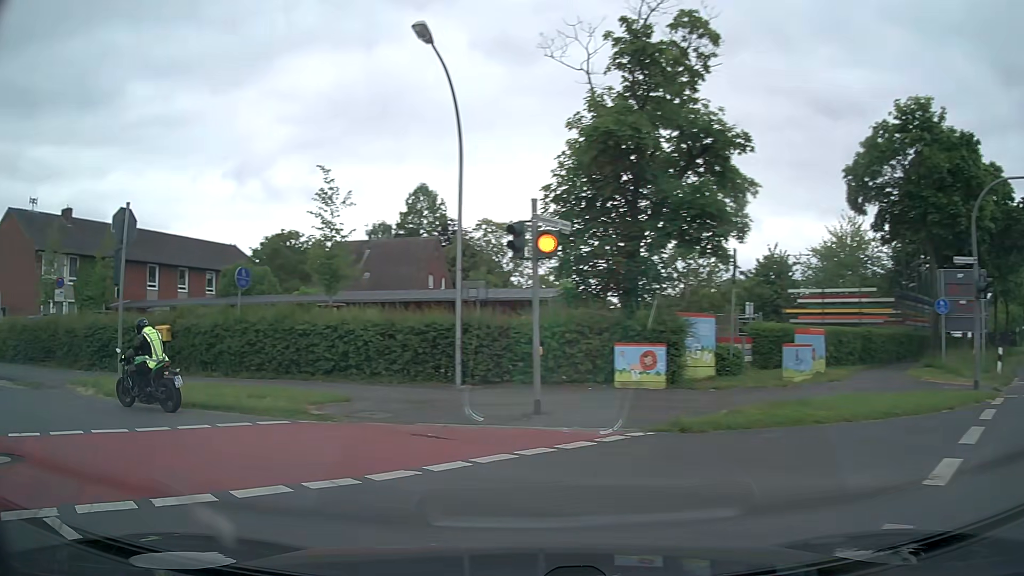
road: secondary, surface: asphalt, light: Day
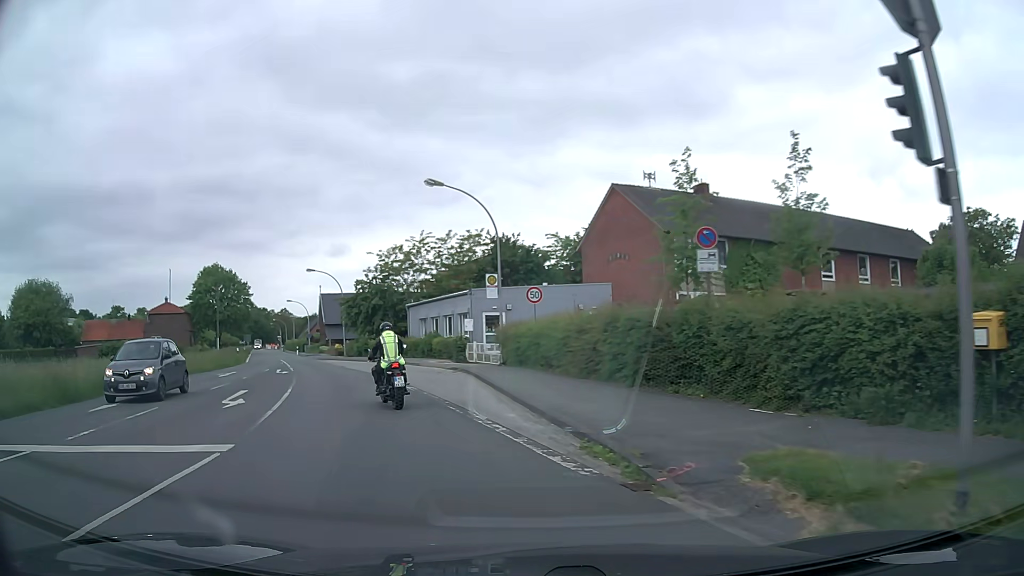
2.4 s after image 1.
(-7.0, +10.3) m; -57°
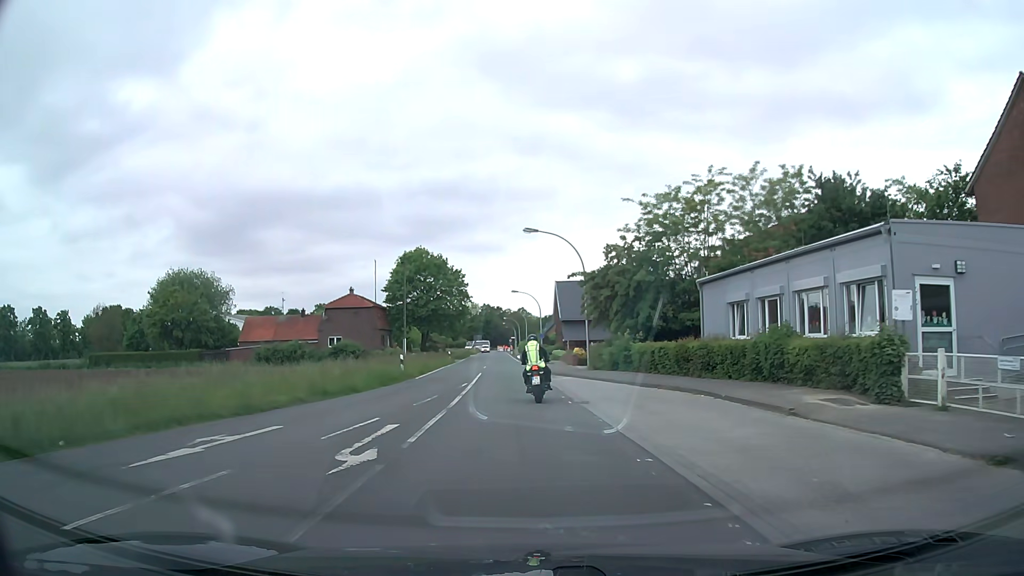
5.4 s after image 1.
(-5.4, +21.8) m; -21°
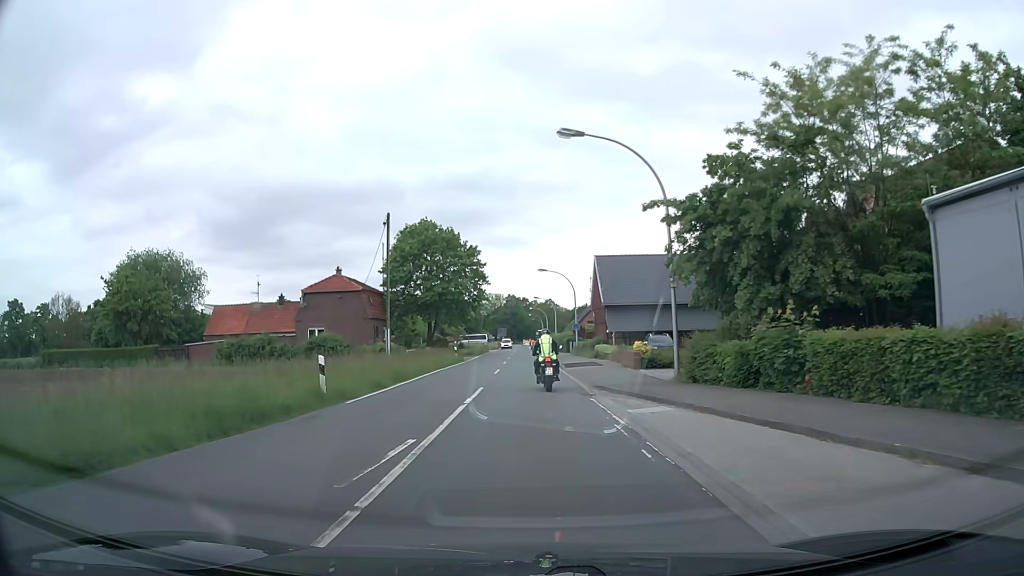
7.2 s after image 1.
(-0.4, +16.3) m; -3°
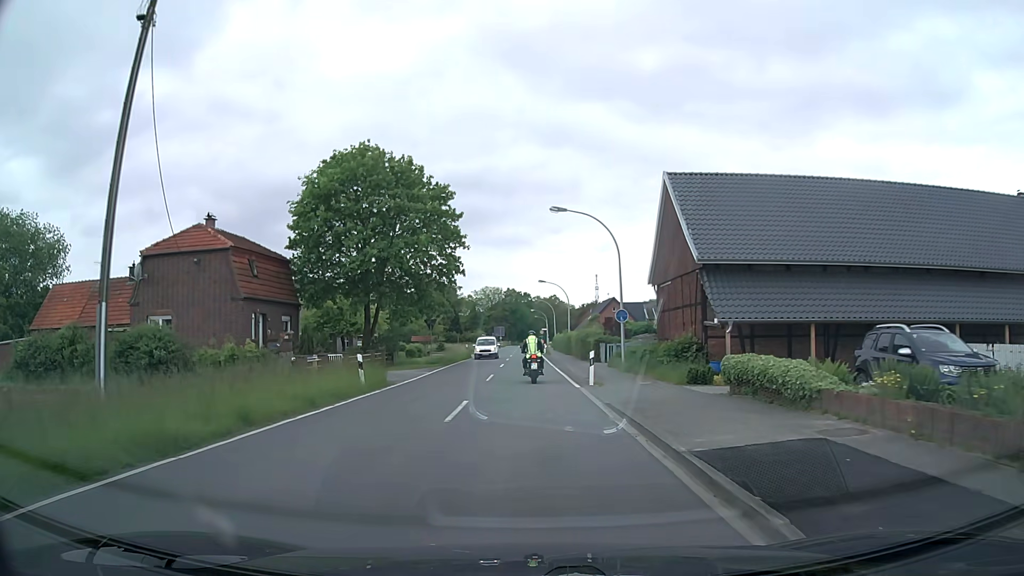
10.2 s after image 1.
(+0.1, +28.2) m; 0°
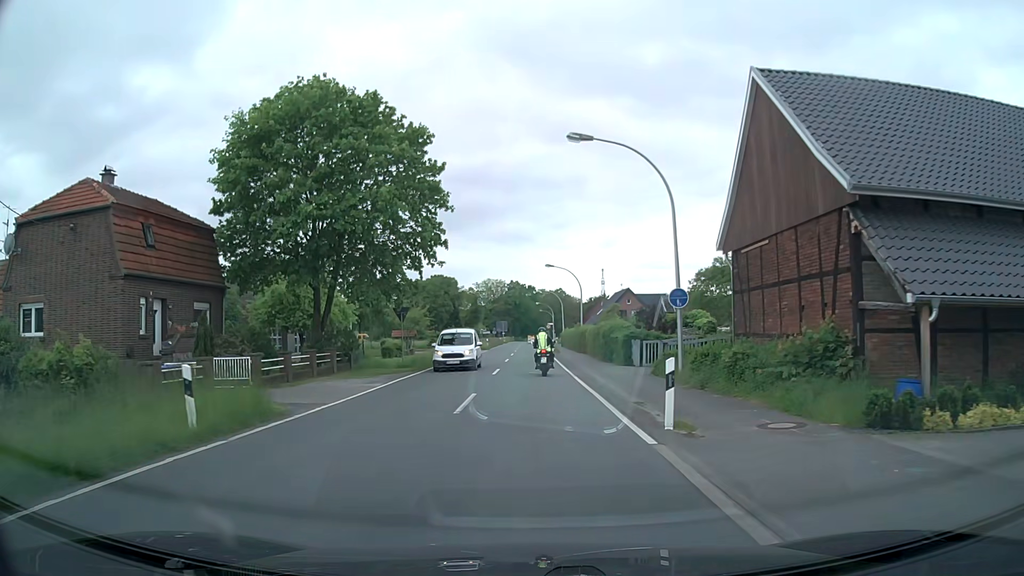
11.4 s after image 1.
(0.0, +11.2) m; 0°
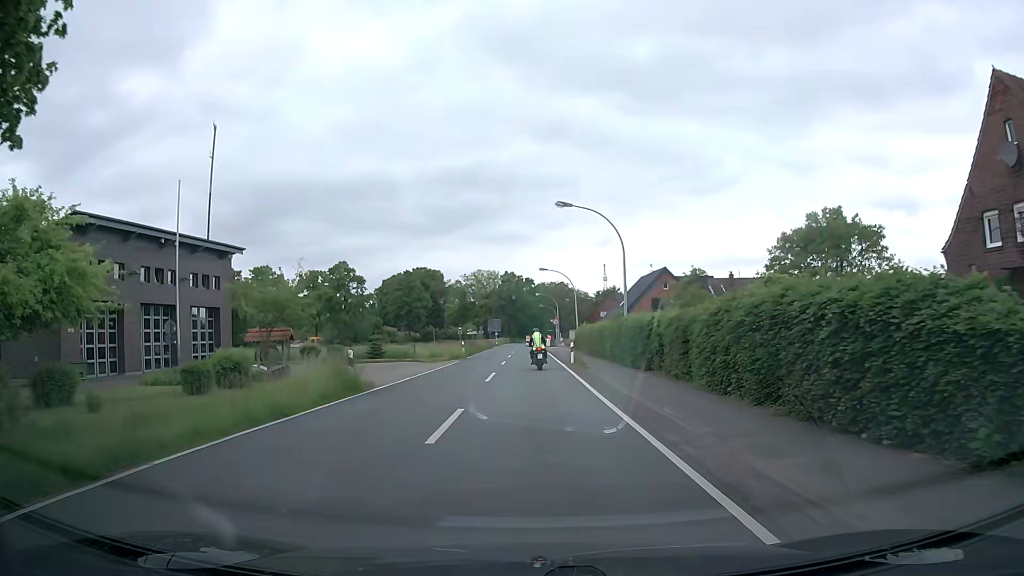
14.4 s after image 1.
(-0.1, +27.7) m; 0°
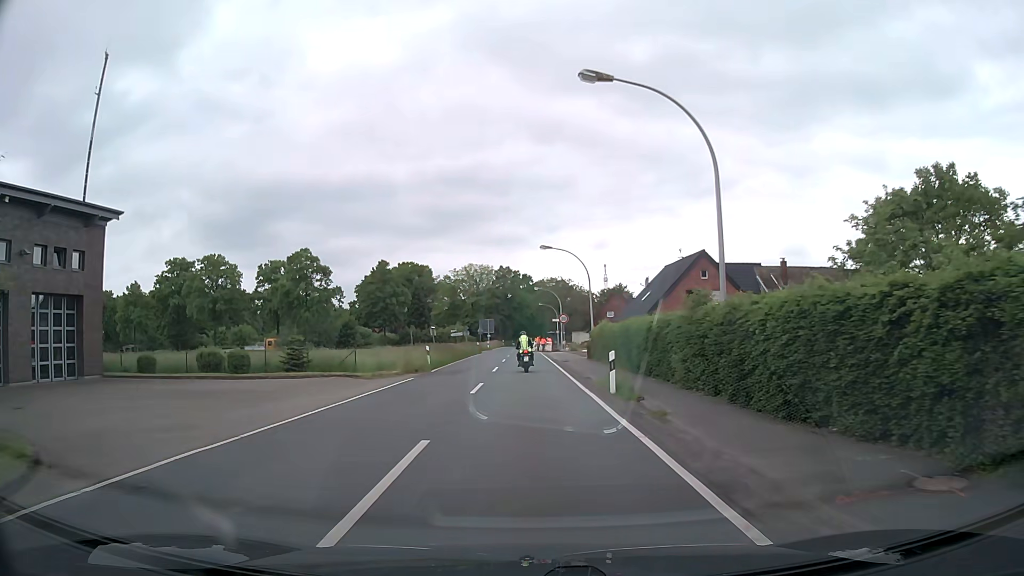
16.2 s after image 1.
(-0.1, +16.5) m; 0°
(0, +10) (0, +20) (0, +30) (0, +40) (0, +50) (-1, +60) (-2, +70) (-2, +80) (-2, +90) (-2, +100) m
